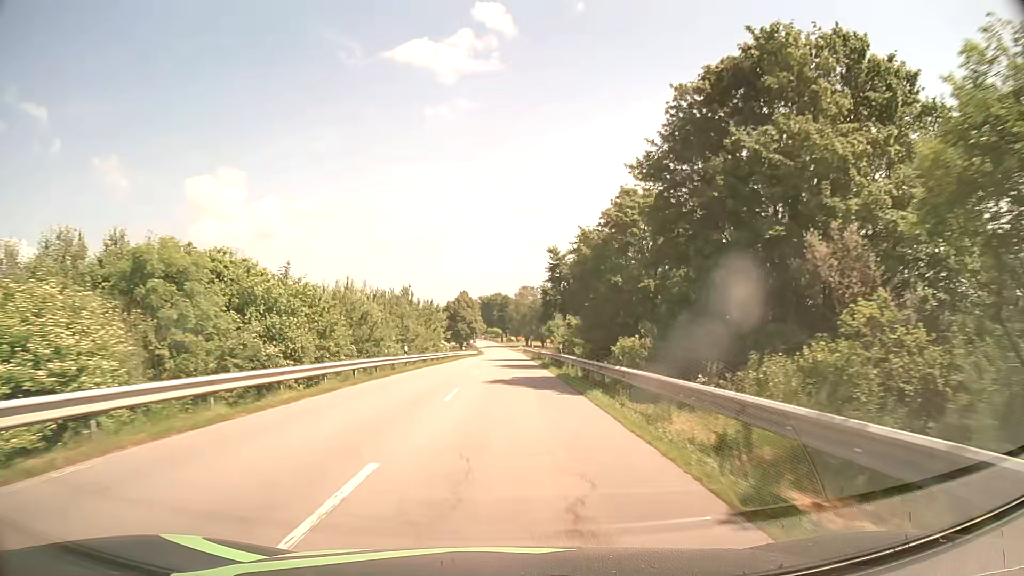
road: secondary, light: Day
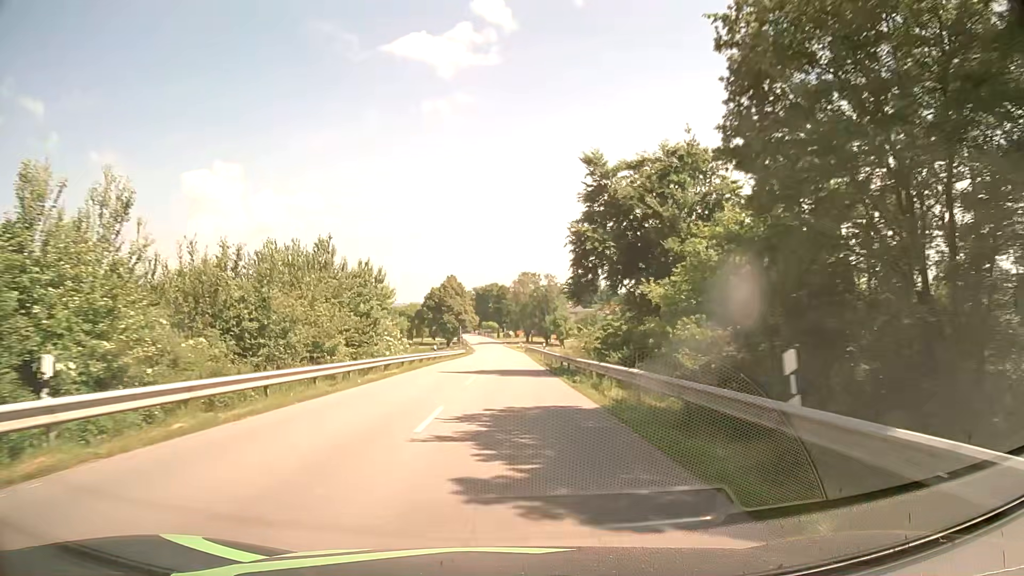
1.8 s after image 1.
(0.0, +28.9) m; 0°
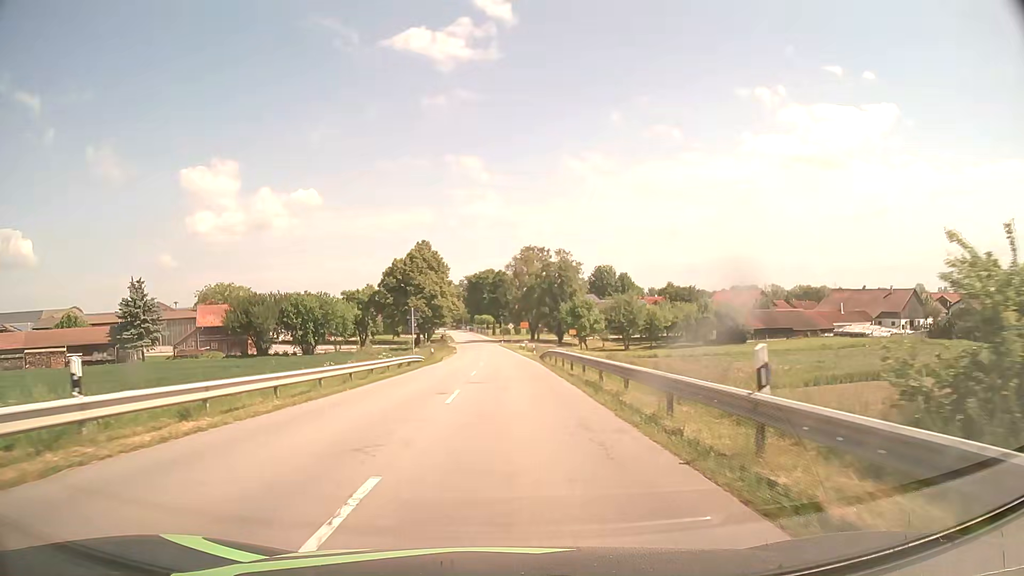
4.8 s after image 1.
(+0.3, +43.0) m; 0°
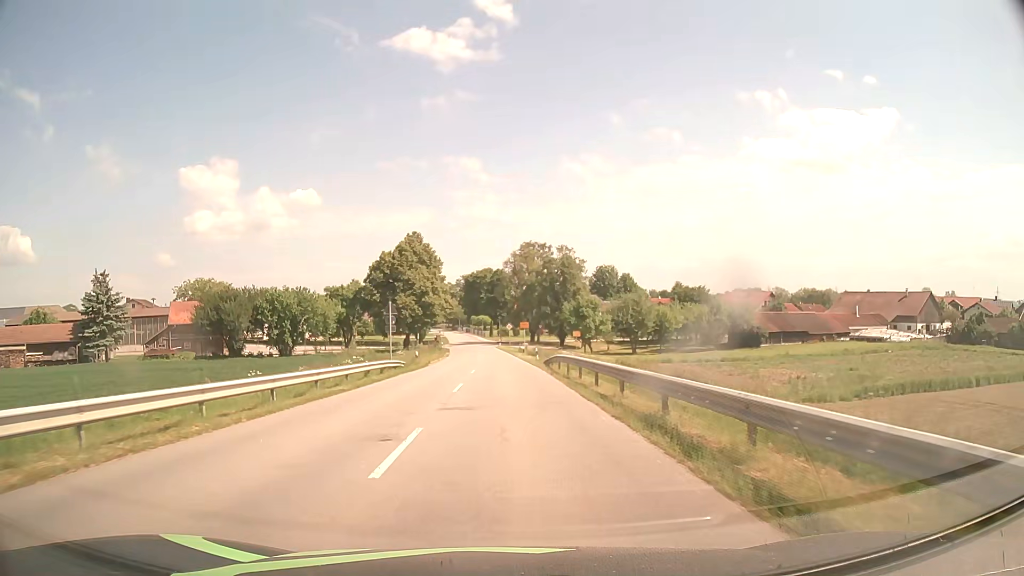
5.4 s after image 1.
(0.0, +8.0) m; 0°
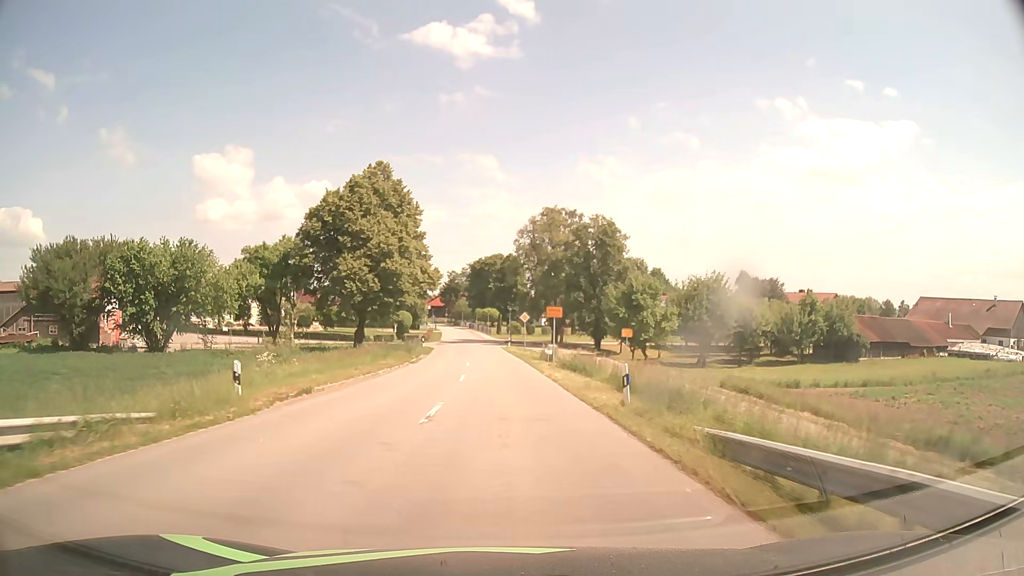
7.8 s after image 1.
(-0.1, +31.1) m; -1°
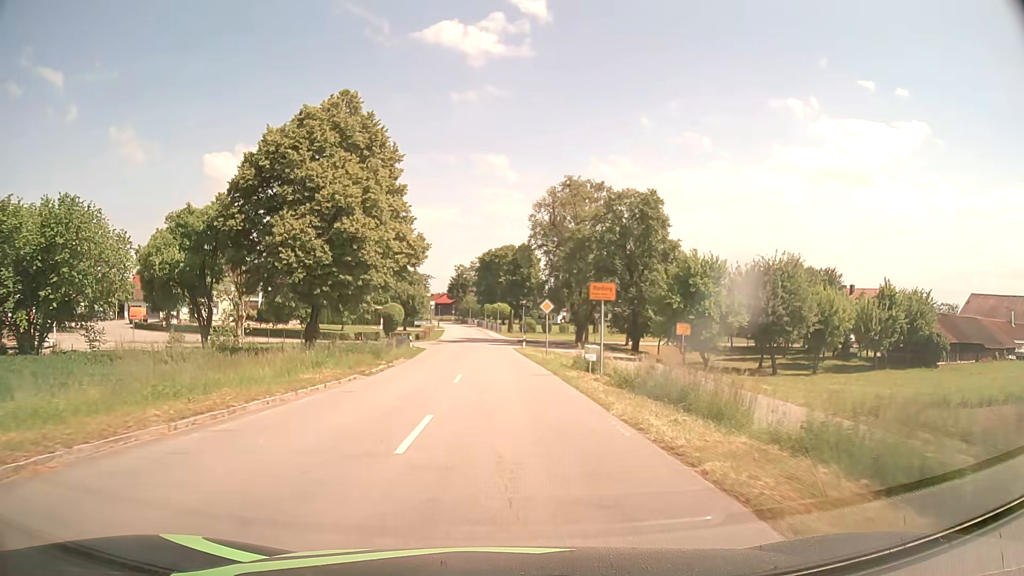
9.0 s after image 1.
(-0.1, +15.4) m; -1°
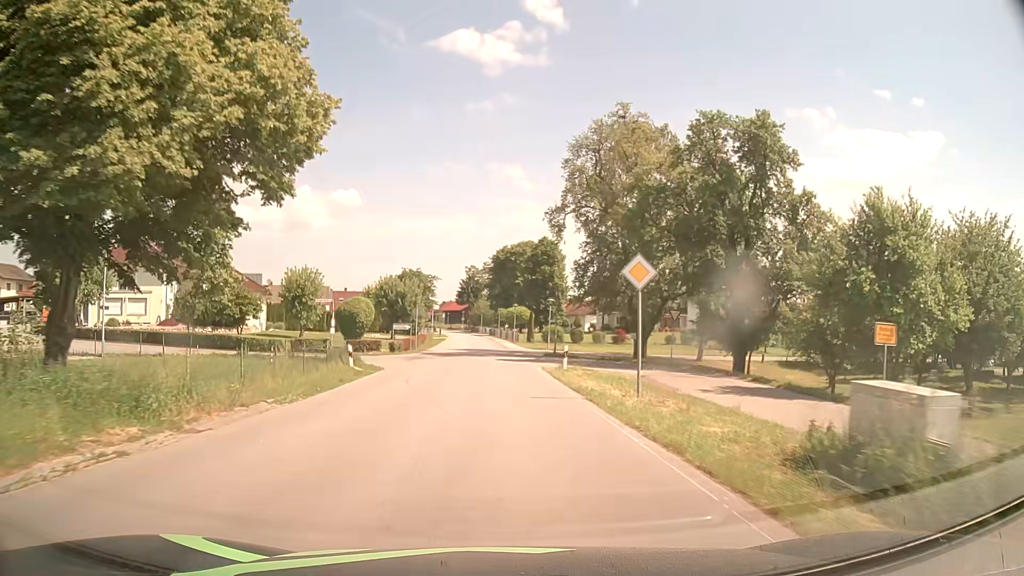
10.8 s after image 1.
(-0.3, +22.9) m; -2°
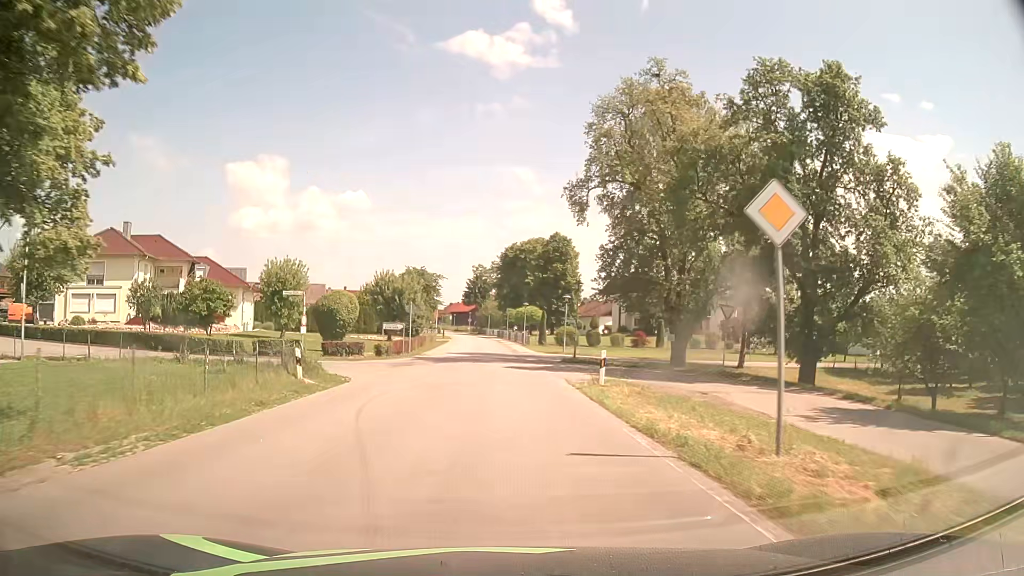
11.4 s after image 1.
(0.0, +7.6) m; 0°
(0, +10) (0, +20) (-1, +30) (-1, +40) (-1, +50) (-1, +60) (-2, +70) (-2, +80) (-3, +90) (-3, +100) m
